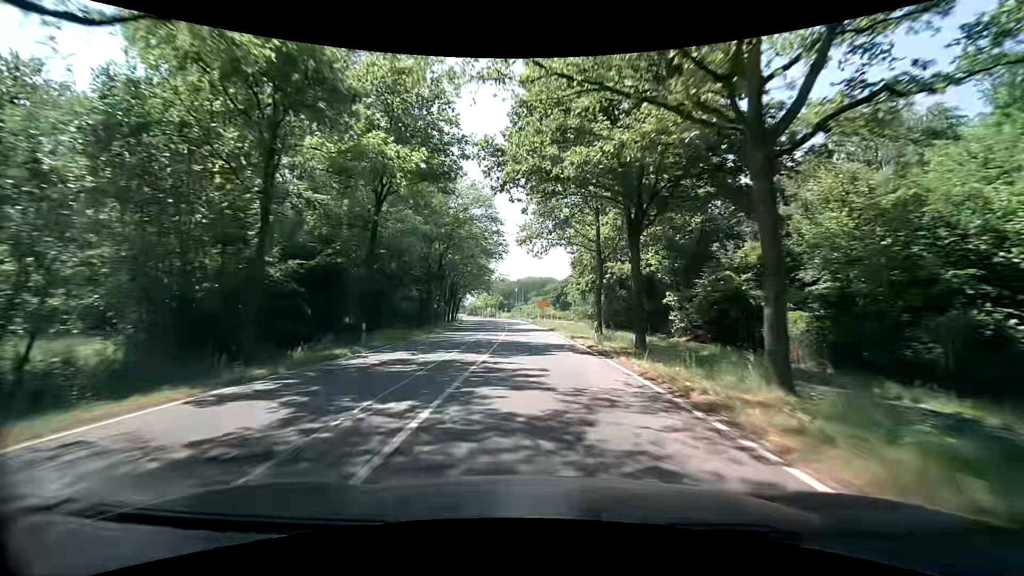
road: secondary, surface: asphalt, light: Day
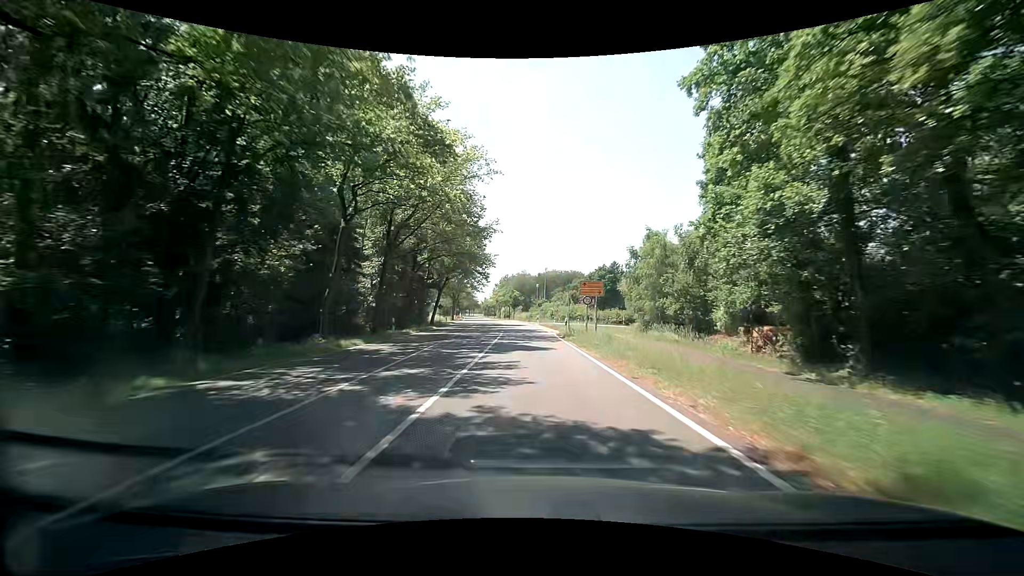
(-1.0, +42.1) m; -2°
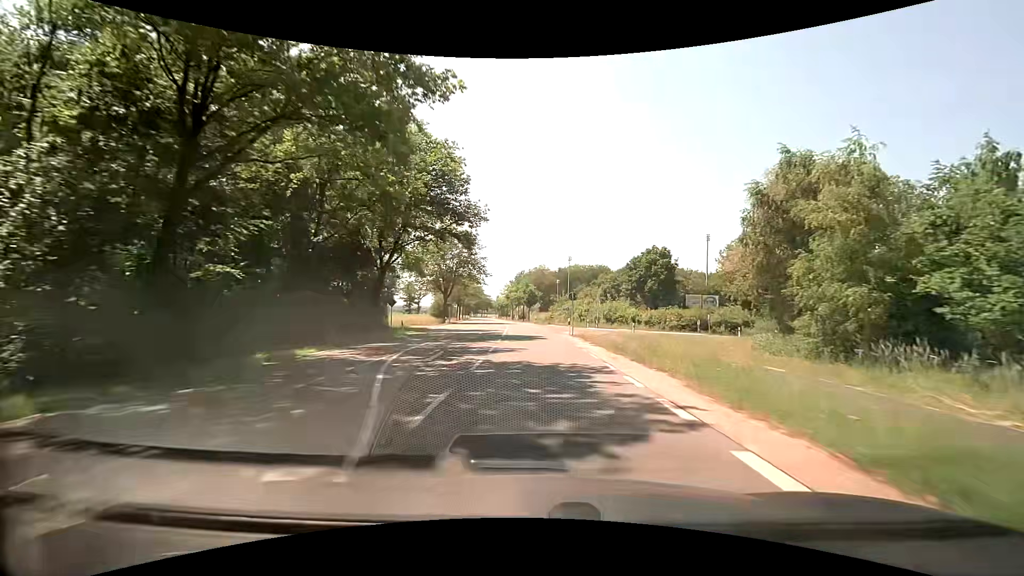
(-0.7, +31.1) m; -3°
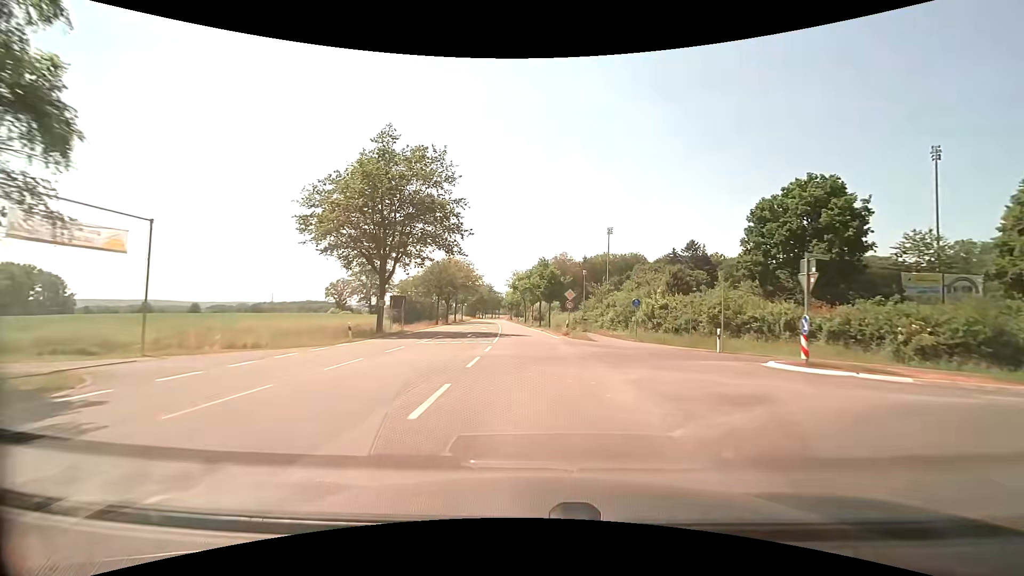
(-0.6, +41.2) m; -2°
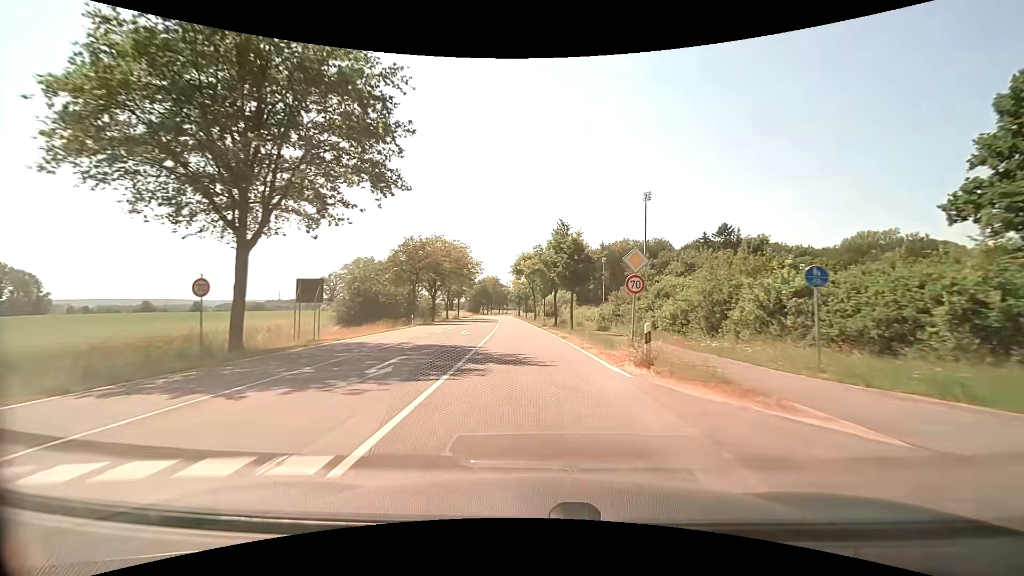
(-0.2, +20.8) m; -1°
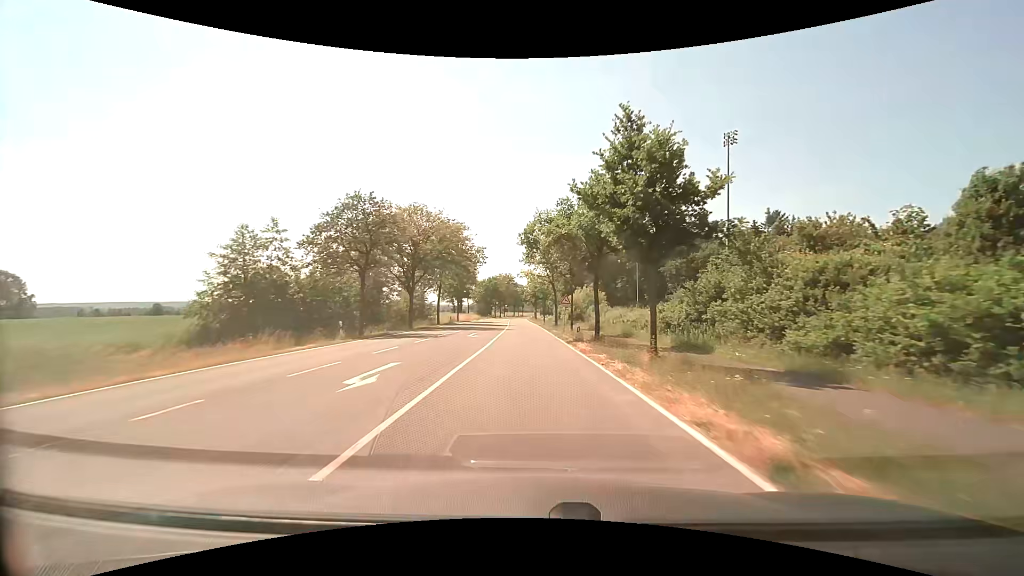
(-0.5, +21.1) m; -2°
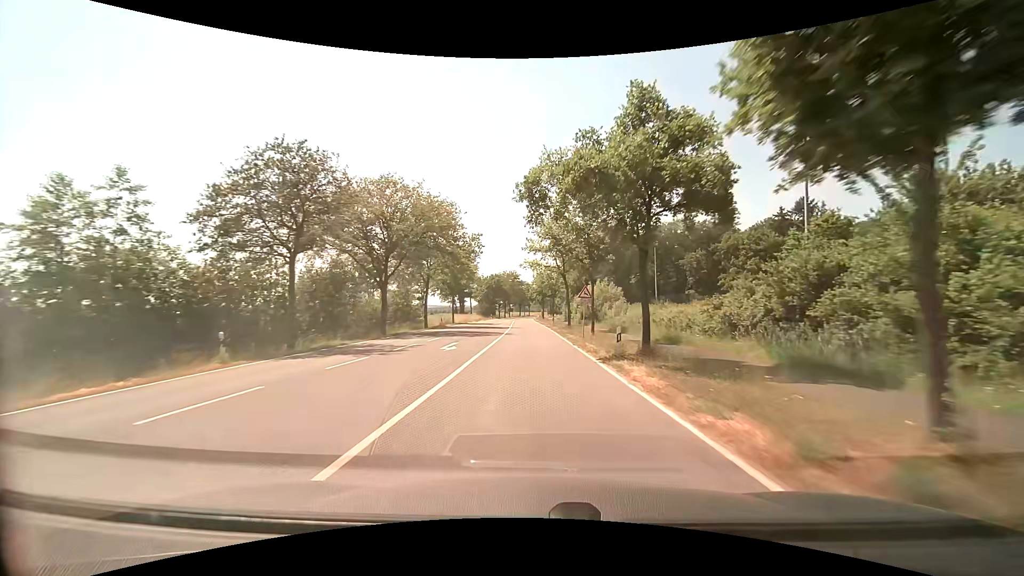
(-0.1, +10.7) m; -1°
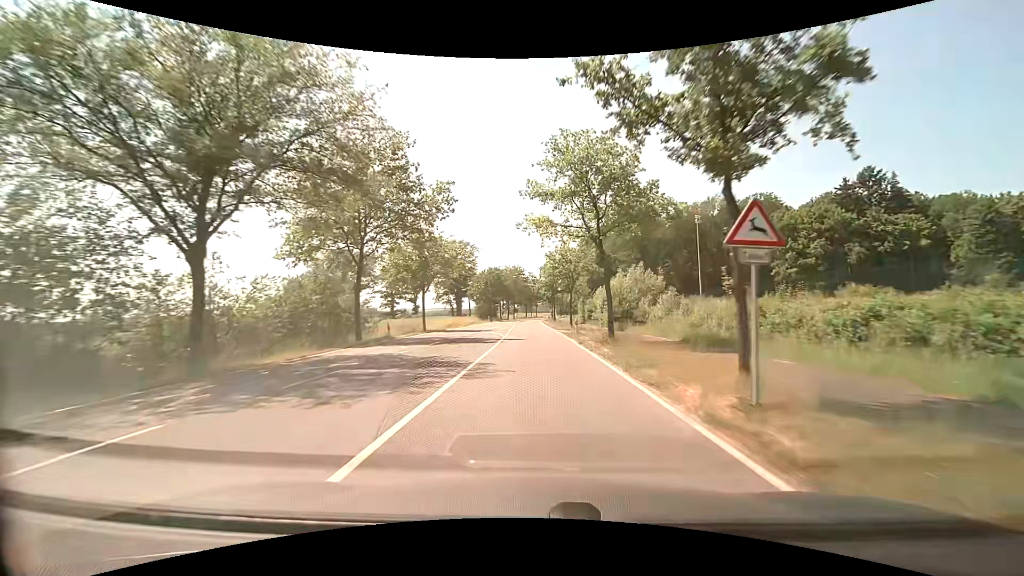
(-0.2, +21.5) m; 0°
(0, +10) (0, +20) (0, +30) (0, +40) (0, +50) (-1, +60) (-1, +70) (-1, +80) (-1, +90) (-1, +100) m
